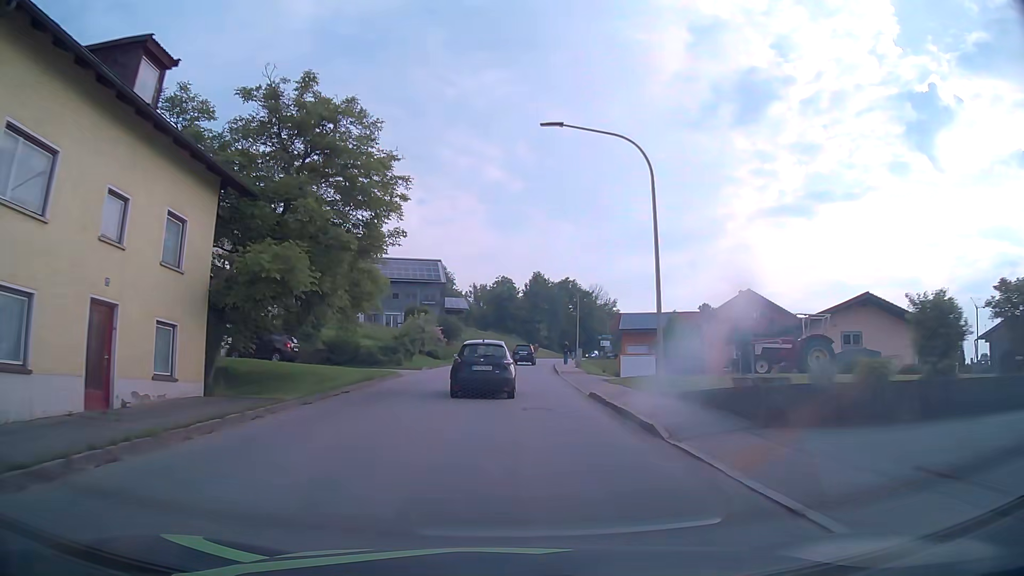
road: tertiary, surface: asphalt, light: Day
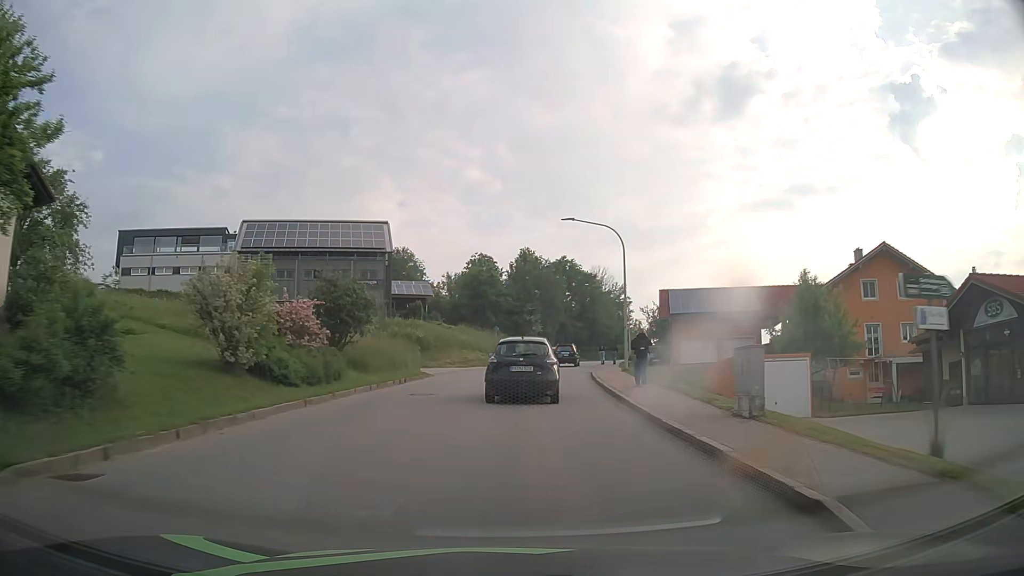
(+0.3, +31.4) m; +1°
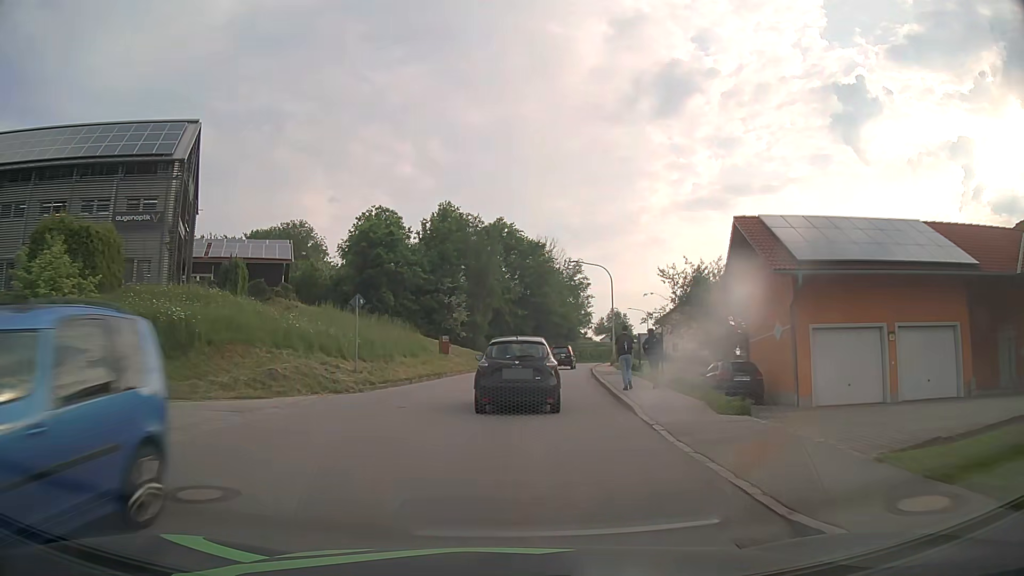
(+1.6, +30.6) m; +6°
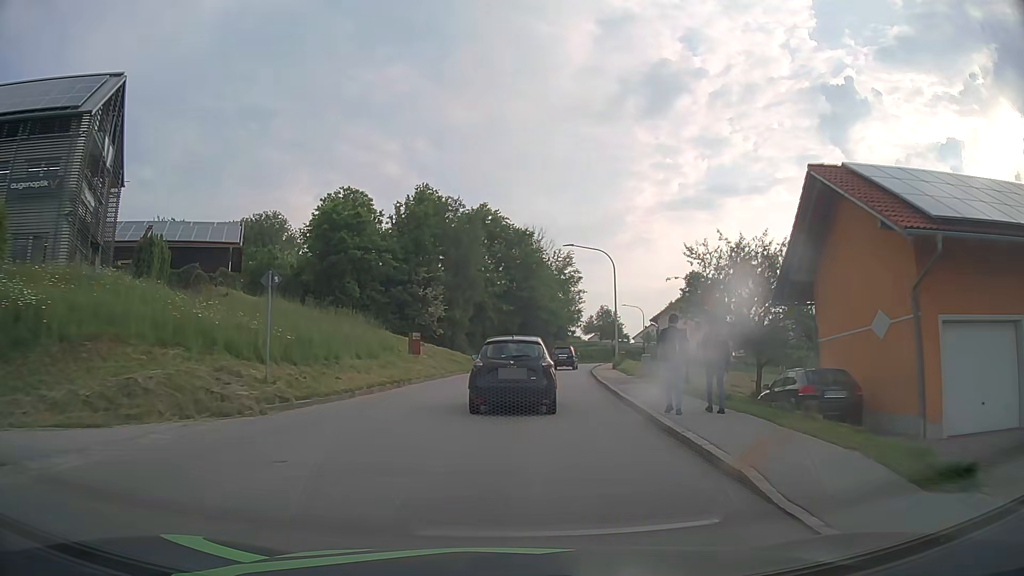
(+0.1, +7.4) m; +1°
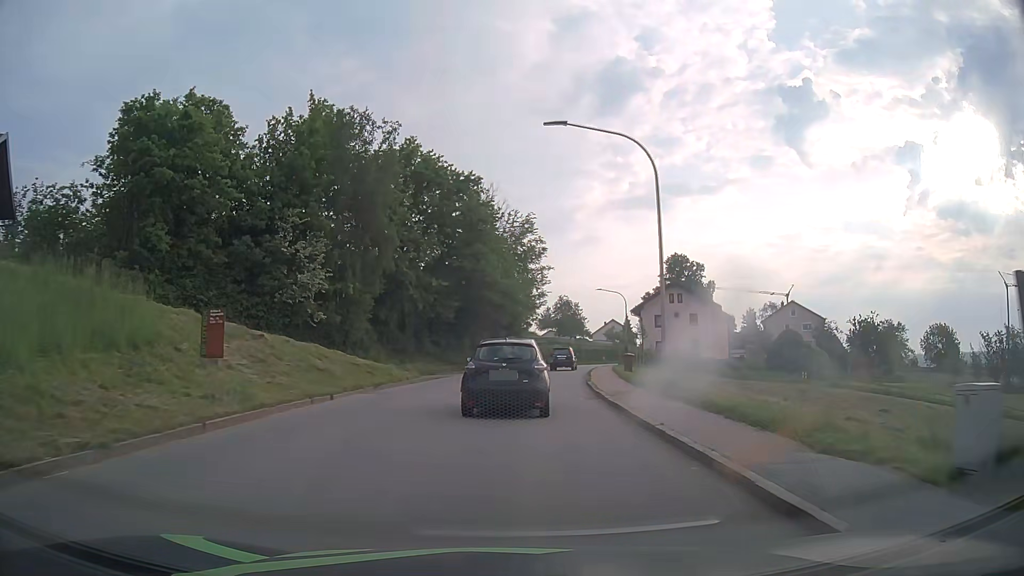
(+0.9, +21.7) m; +5°
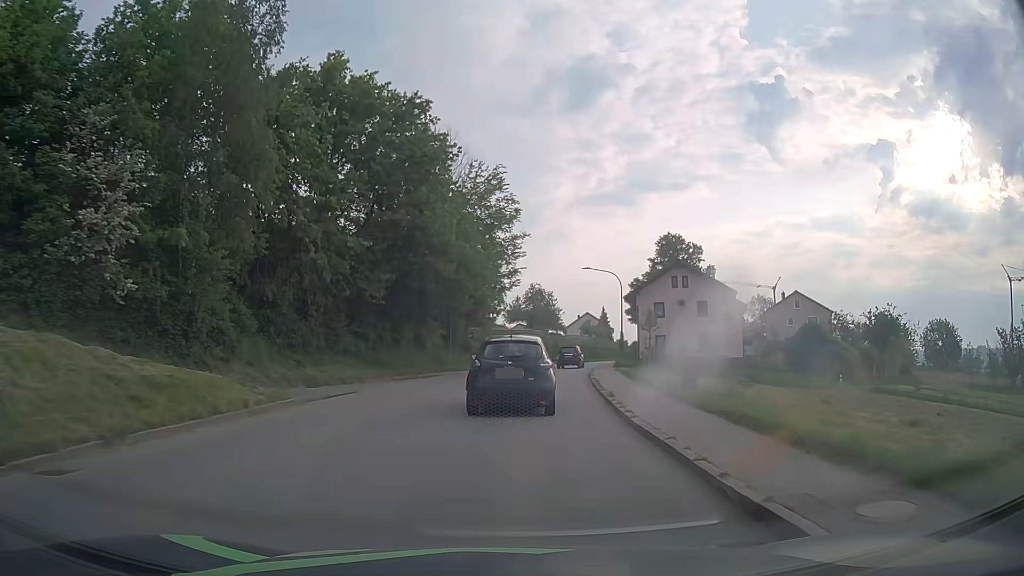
(+0.3, +14.6) m; +3°
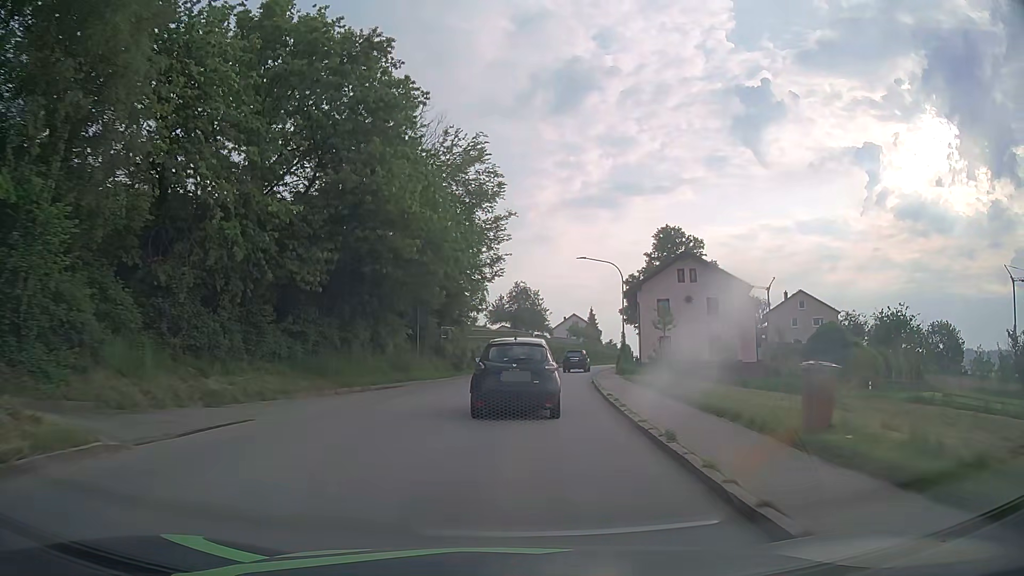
(+0.1, +7.5) m; +2°
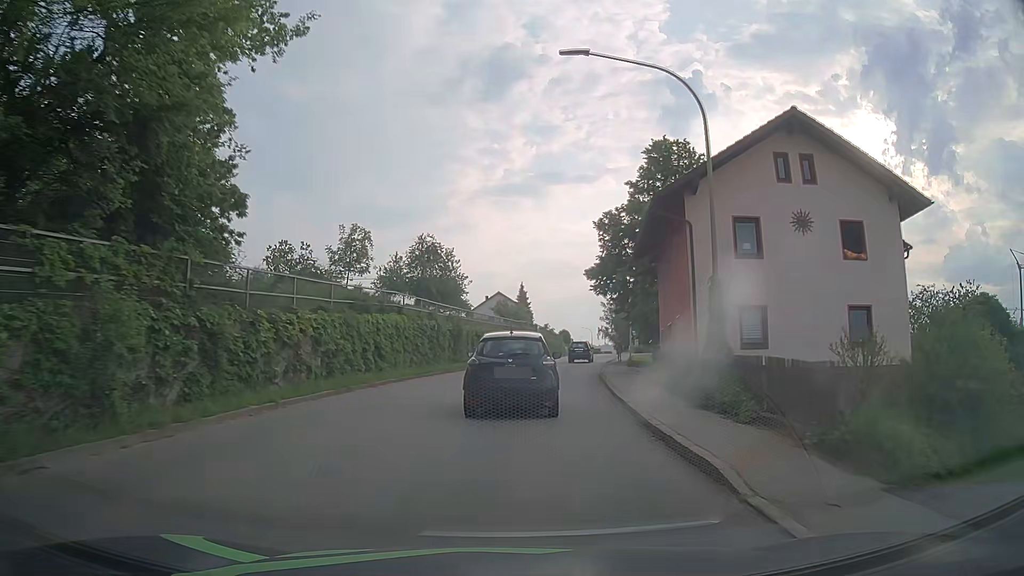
(+1.7, +30.0) m; +7°
(0, +10) (+1, +20) (+2, +30) (+3, +40) (+5, +50) (+7, +59) (+9, +69) (+11, +79) (+13, +89) (+14, +99) m
